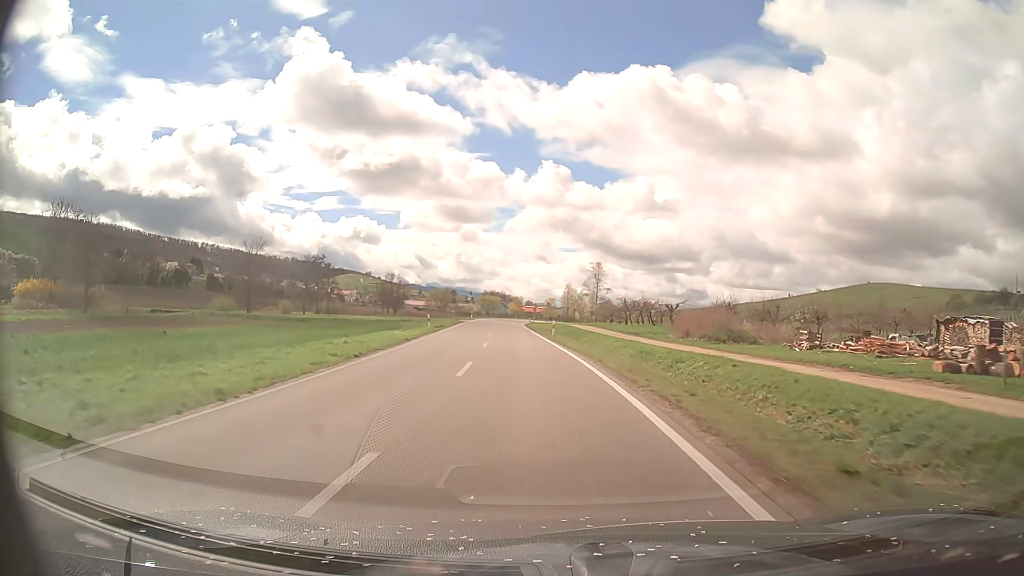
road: primary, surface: asphalt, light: Day
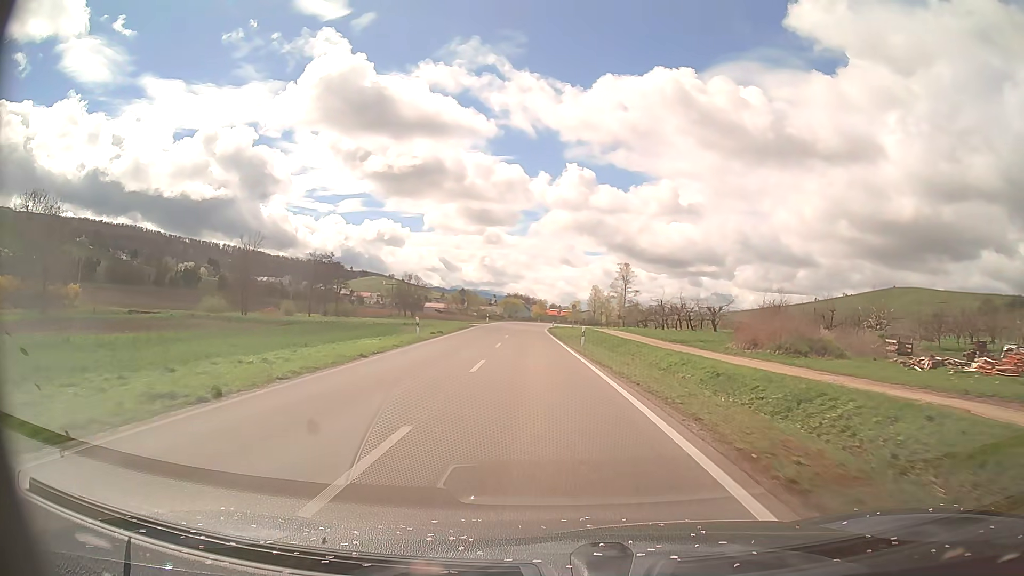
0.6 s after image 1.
(-0.2, +10.6) m; -2°
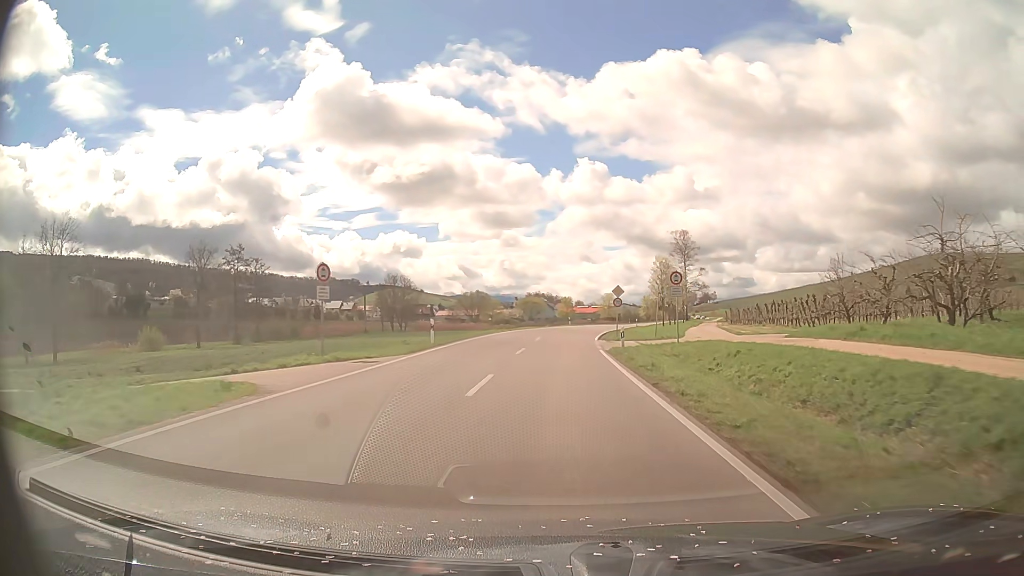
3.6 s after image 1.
(-1.9, +52.9) m; -2°
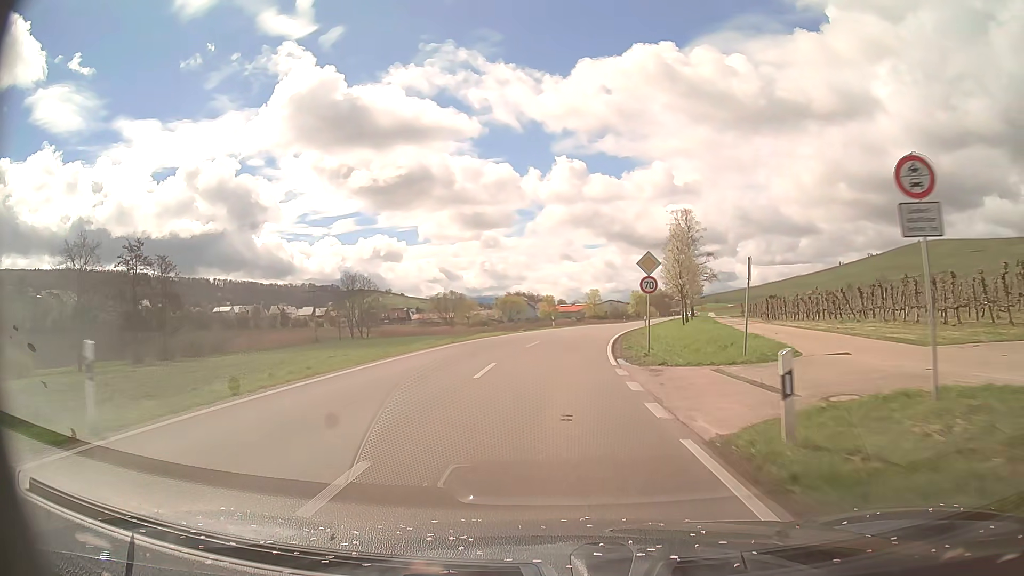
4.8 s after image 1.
(+0.3, +21.2) m; +2°
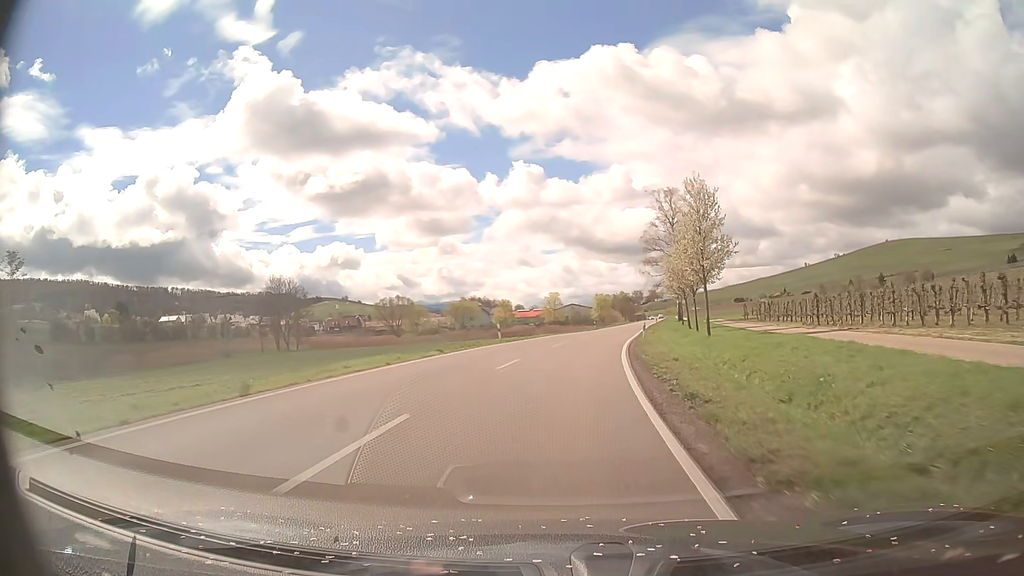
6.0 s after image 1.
(+0.5, +21.2) m; +3°
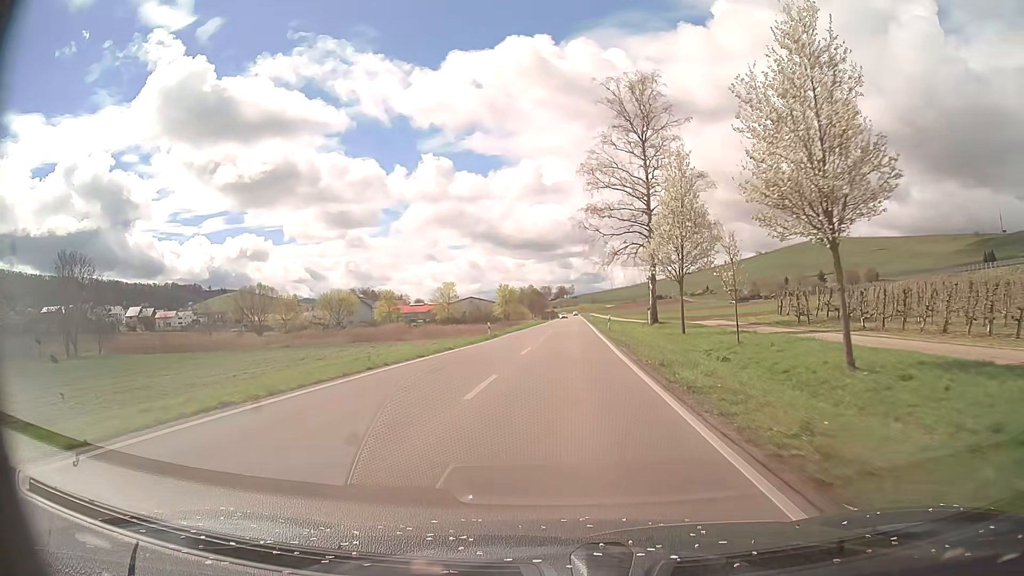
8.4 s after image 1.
(+3.1, +42.1) m; +8°
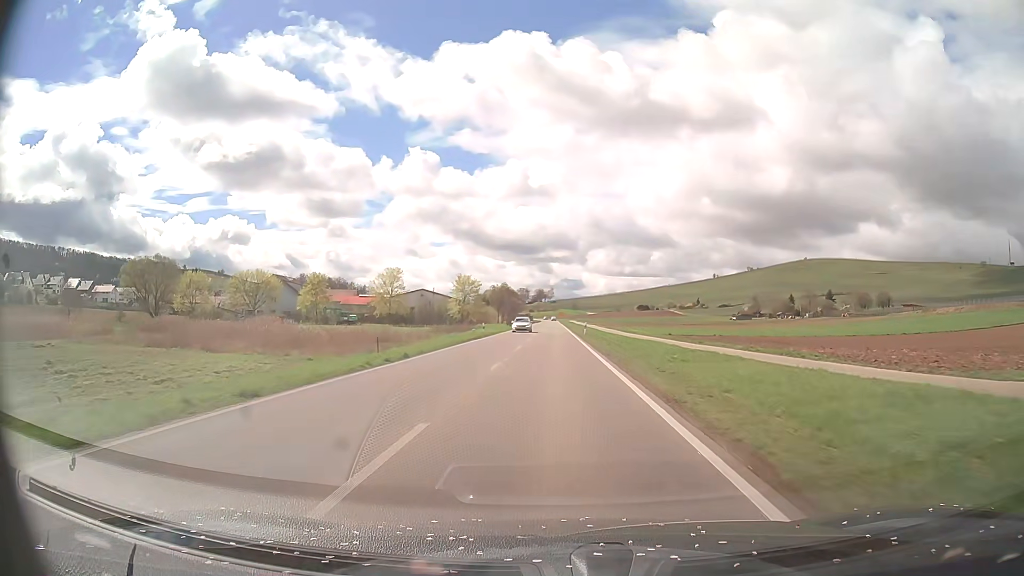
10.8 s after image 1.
(+1.0, +42.4) m; +2°
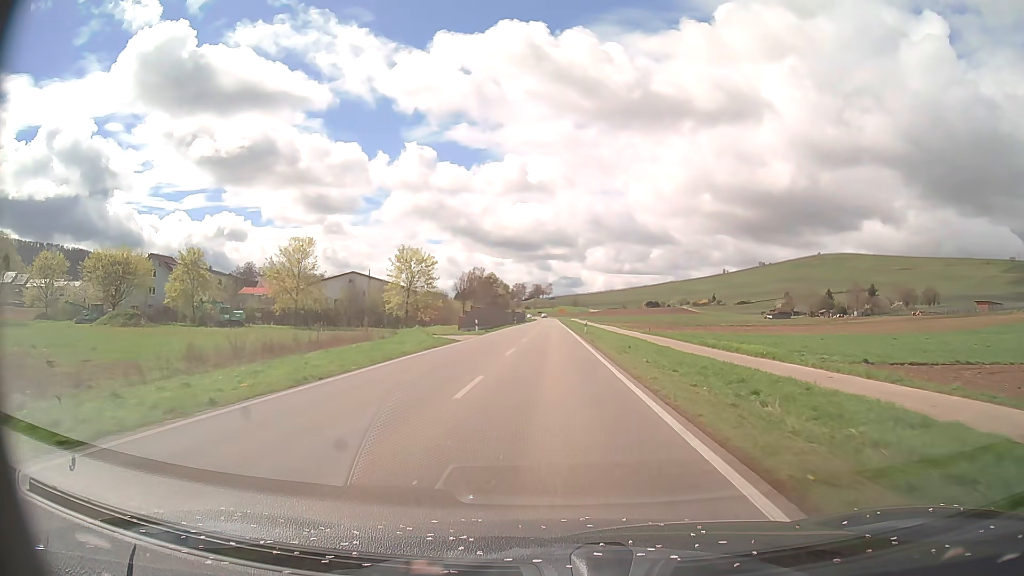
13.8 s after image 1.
(+0.1, +53.1) m; 0°
(0, +10) (0, +20) (0, +30) (0, +40) (0, +50) (0, +60) (0, +70) (0, +80) (0, +90) (0, +100) m
